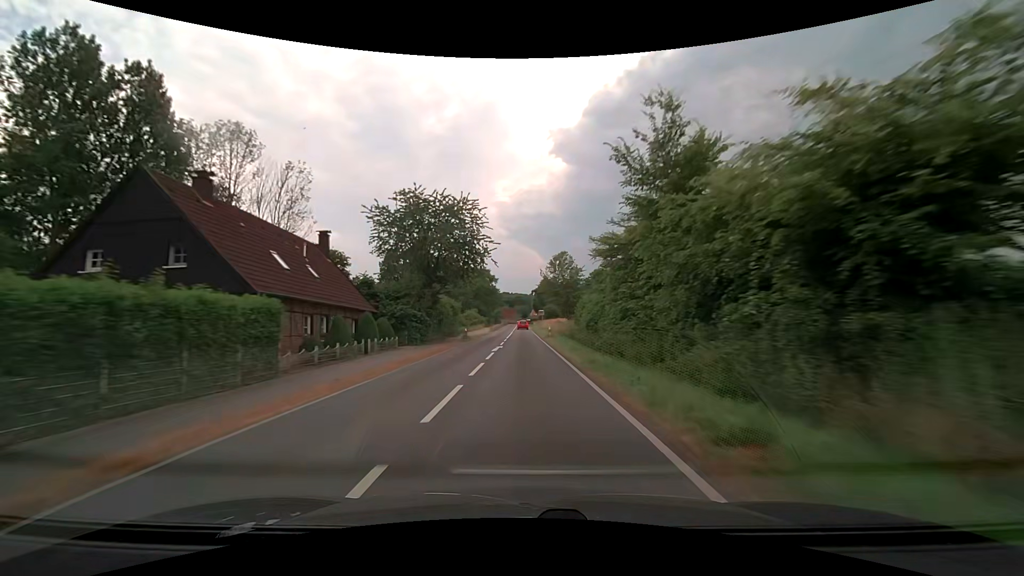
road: secondary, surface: asphalt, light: Day
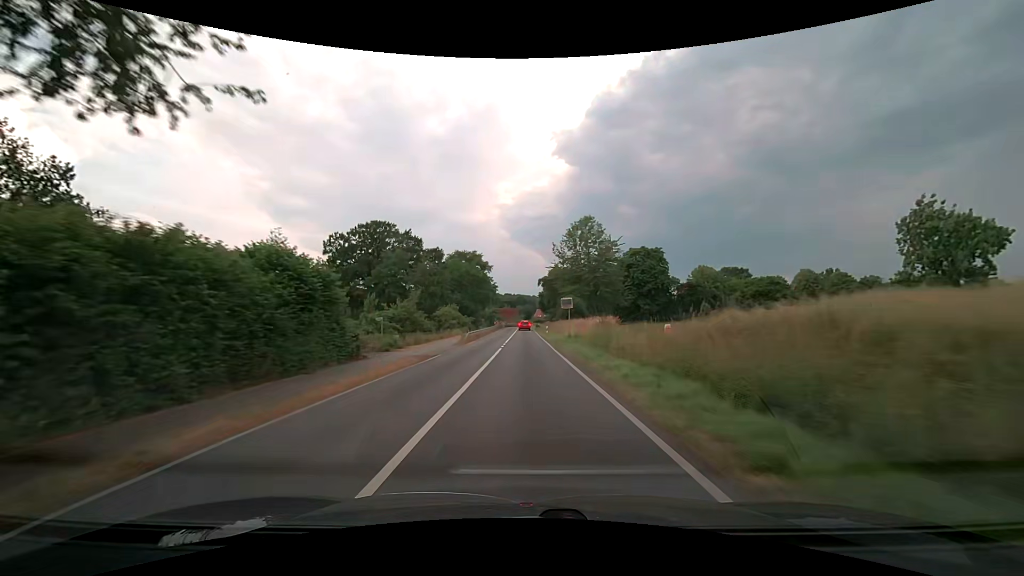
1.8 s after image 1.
(-0.1, +40.8) m; 0°
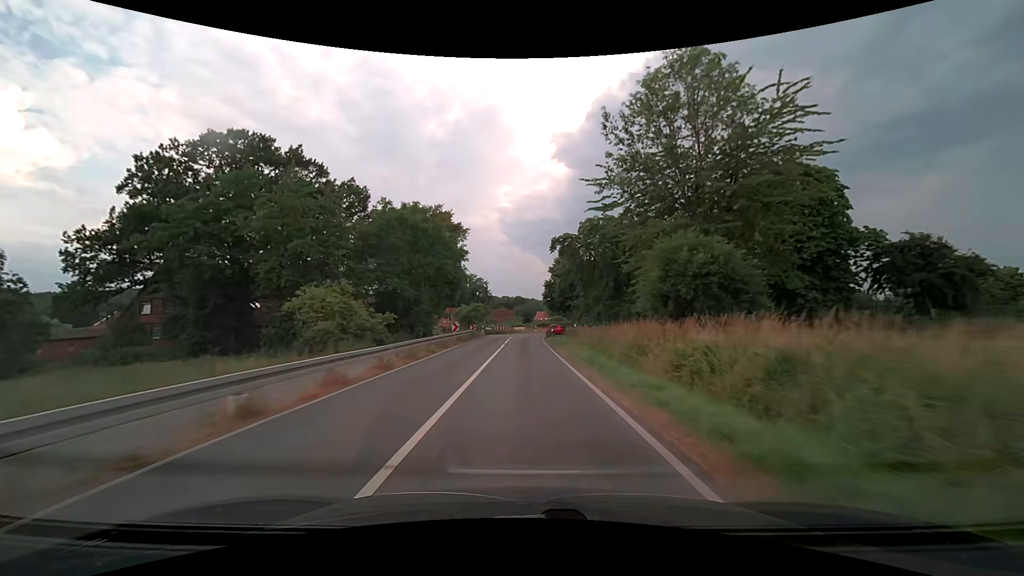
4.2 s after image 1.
(-0.1, +49.1) m; 0°
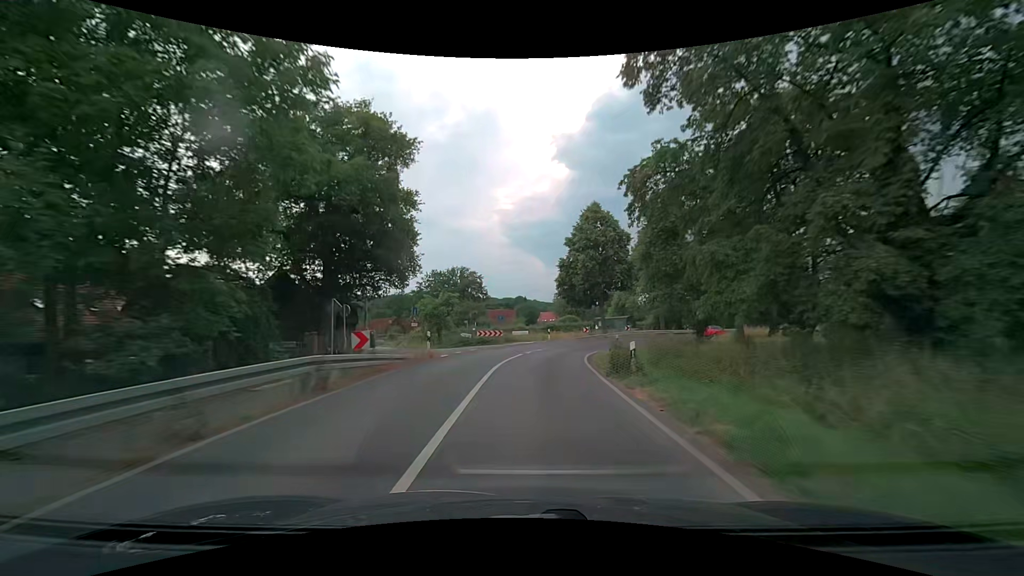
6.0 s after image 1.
(-0.2, +33.9) m; 0°
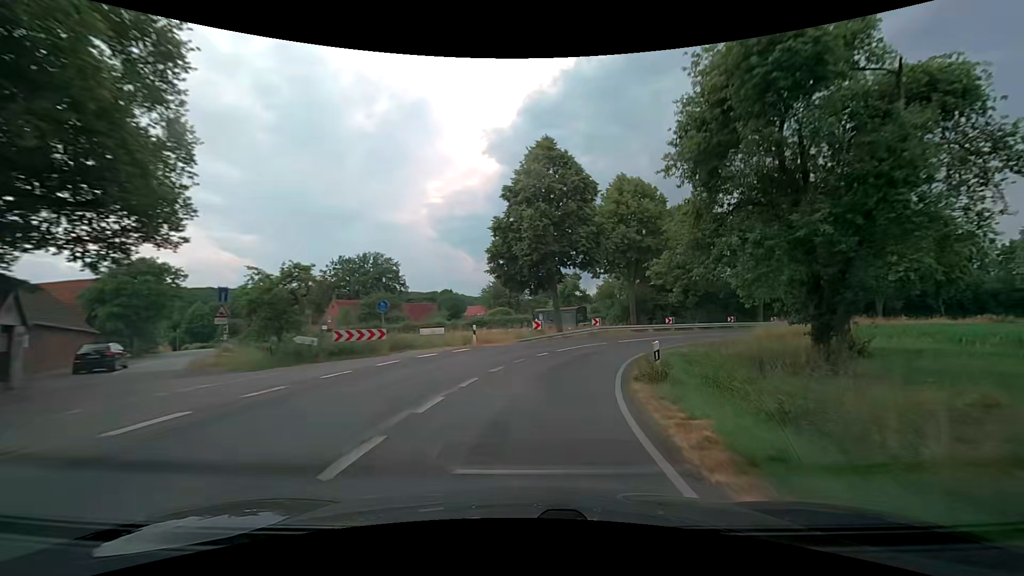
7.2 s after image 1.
(+0.7, +21.4) m; +6°
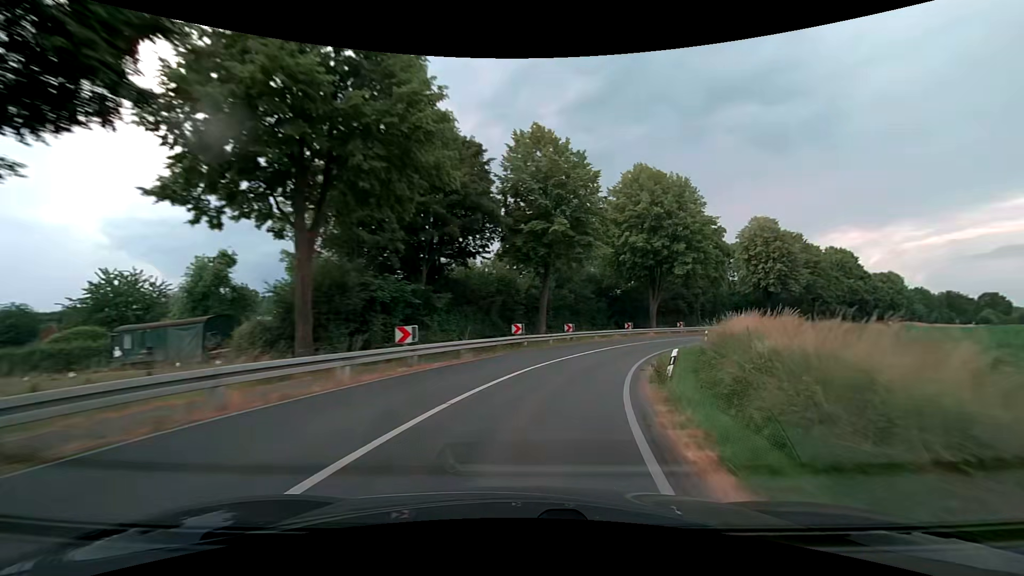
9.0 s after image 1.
(+8.1, +31.1) m; +31°
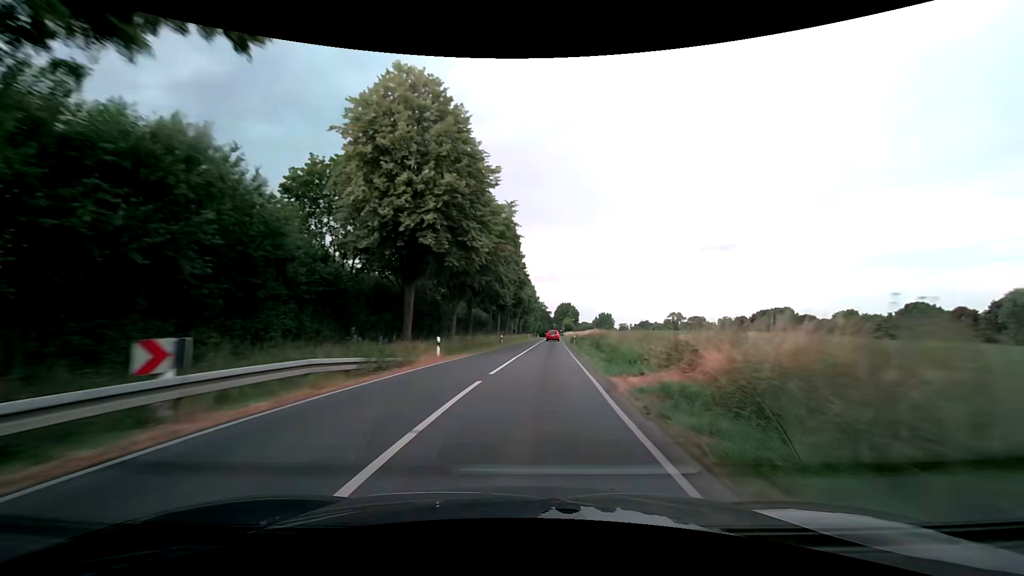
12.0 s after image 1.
(+24.8, +55.5) m; +43°
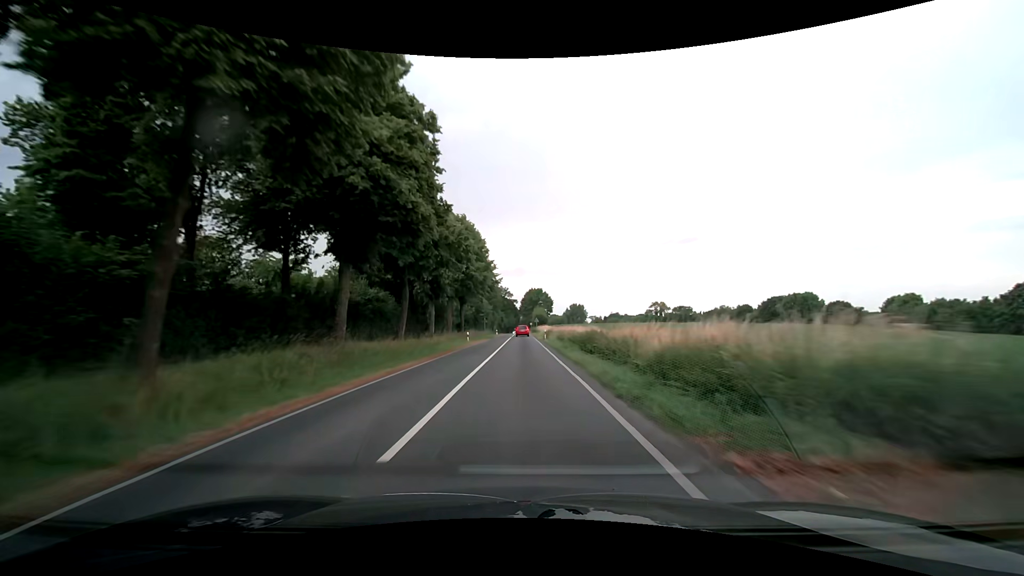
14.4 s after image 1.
(+3.5, +55.5) m; +4°
(0, +10) (0, +20) (0, +30) (0, +40) (0, +50) (0, +60) (0, +70) (0, +80) (0, +90) (0, +100) m
